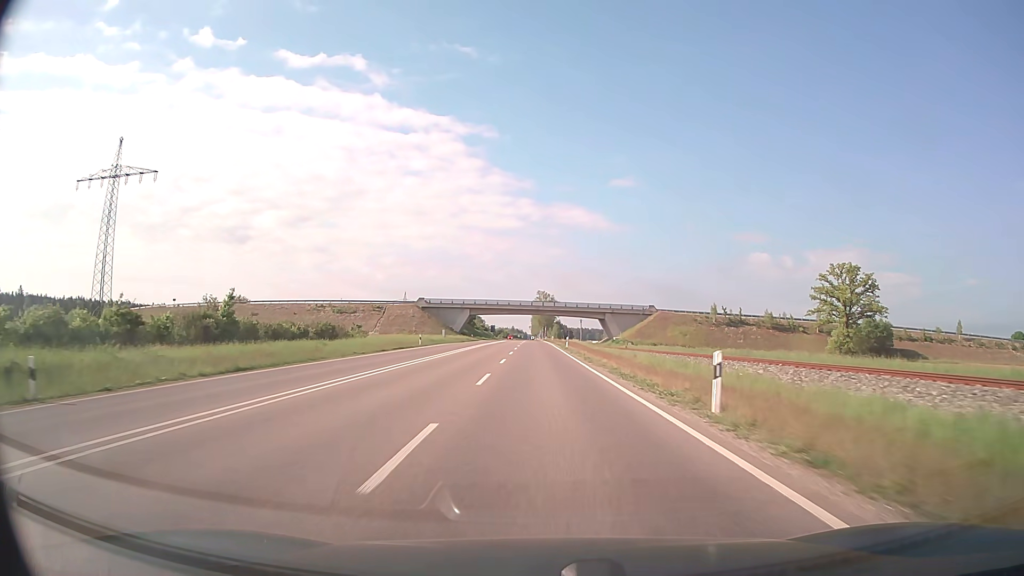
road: trunk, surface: asphalt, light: Day
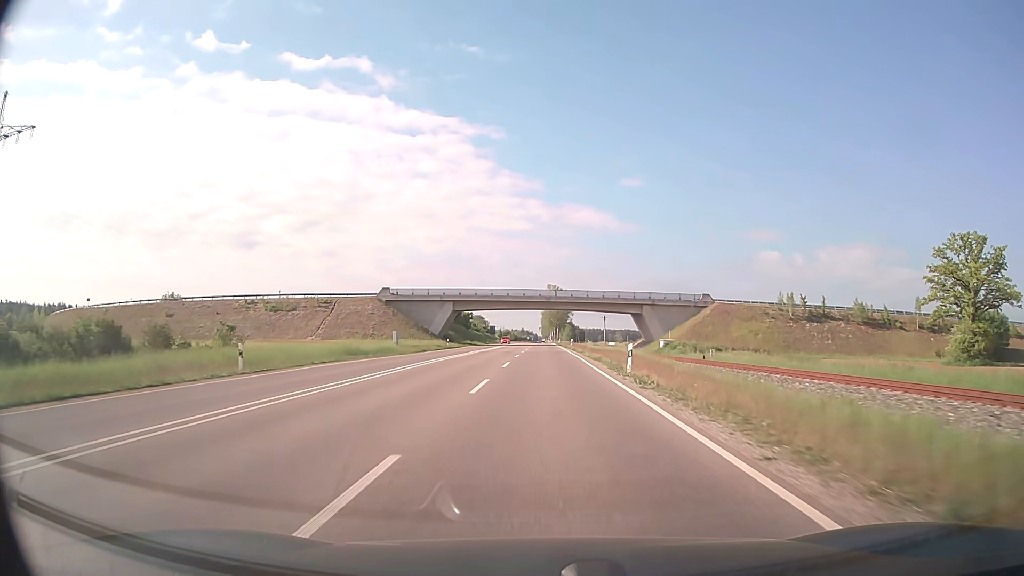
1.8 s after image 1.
(-0.4, +38.6) m; -1°
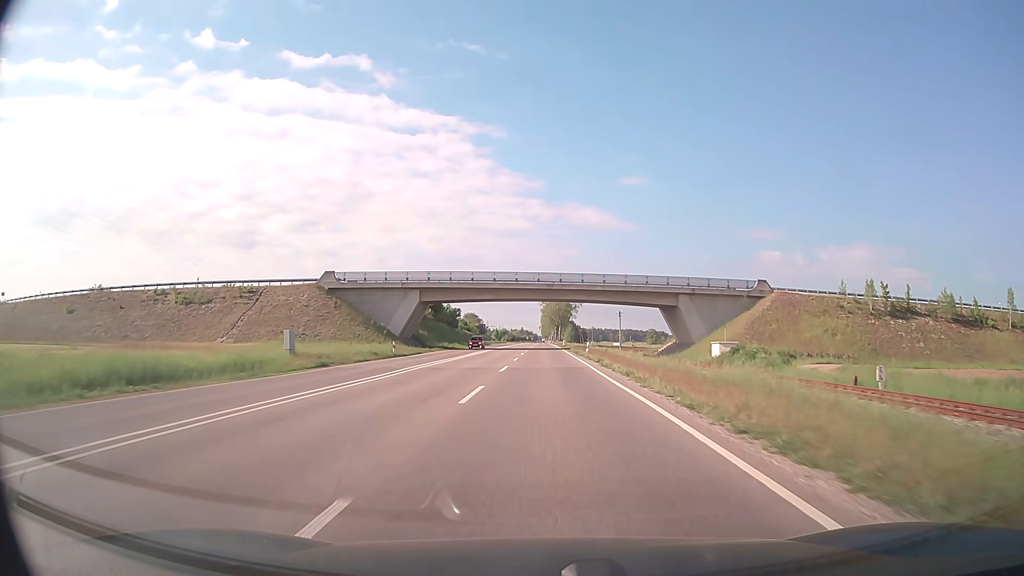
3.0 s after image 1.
(0.0, +26.0) m; 0°
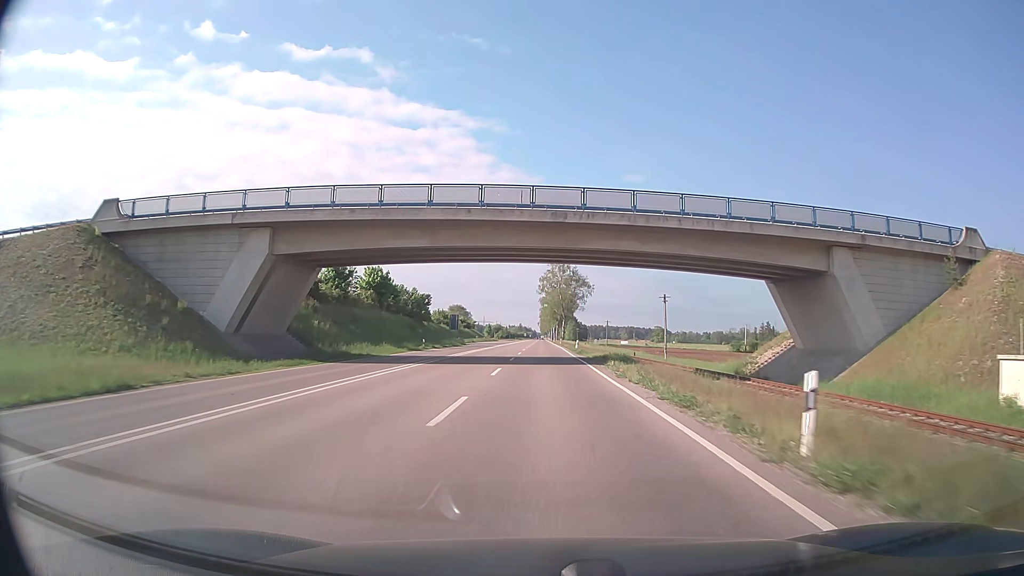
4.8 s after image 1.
(0.0, +39.5) m; 0°
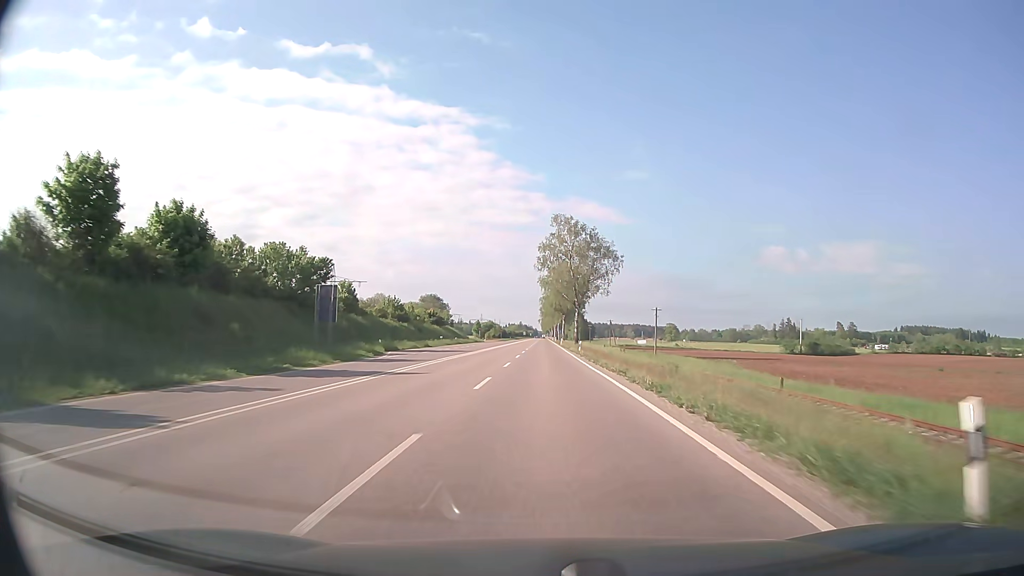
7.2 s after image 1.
(0.0, +53.4) m; 0°
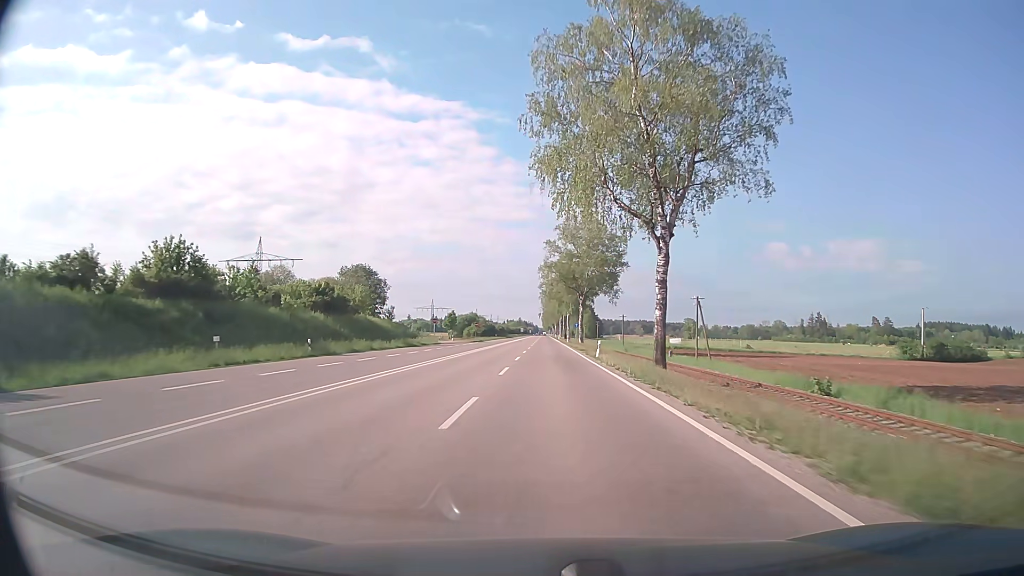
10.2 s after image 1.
(-0.1, +67.3) m; 0°
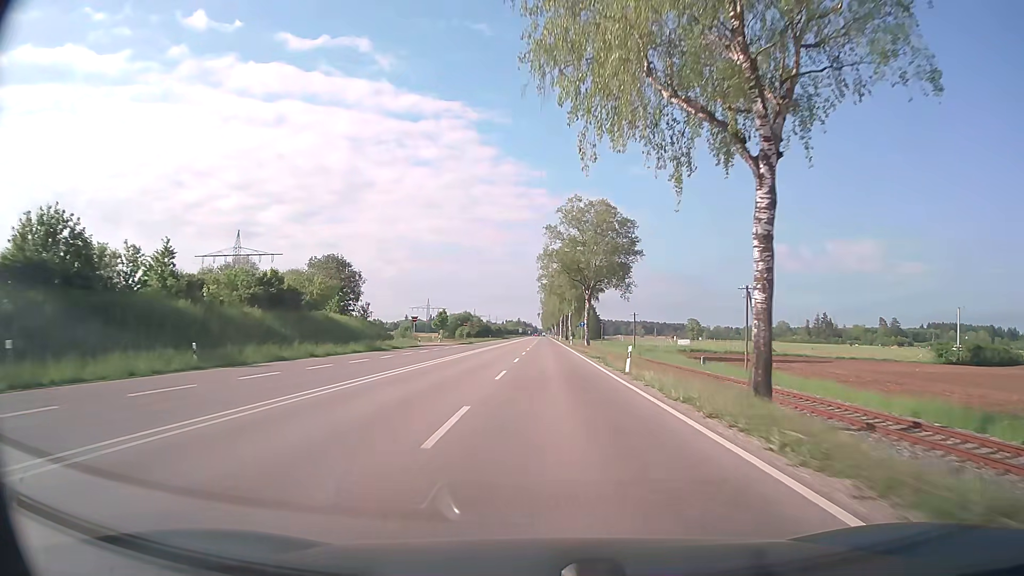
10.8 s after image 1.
(0.0, +13.5) m; 0°
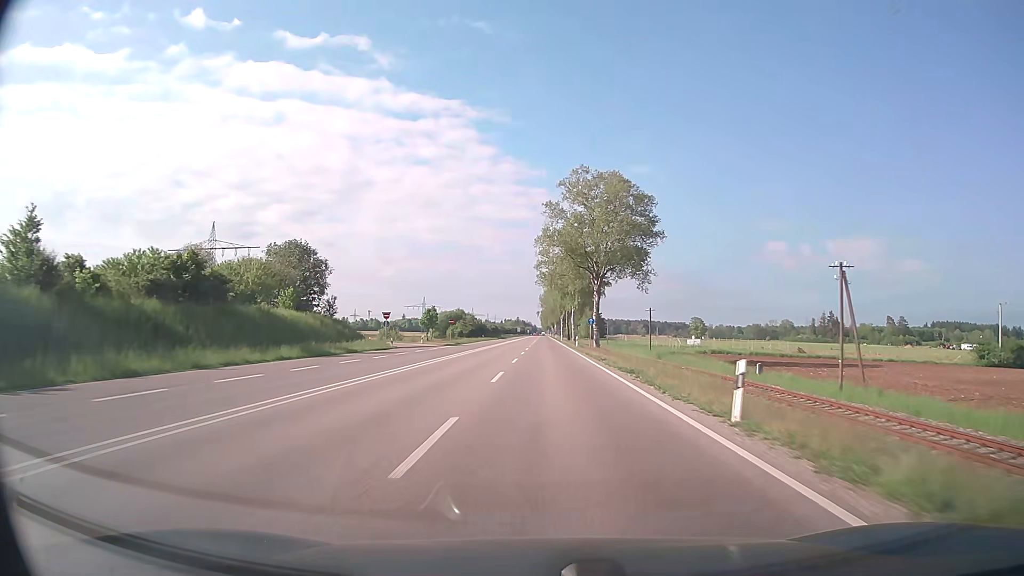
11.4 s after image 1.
(0.0, +13.6) m; 0°
(0, +10) (0, +20) (0, +30) (0, +40) (0, +50) (0, +60) (0, +70) (0, +80) (0, +90) (0, +100) m
